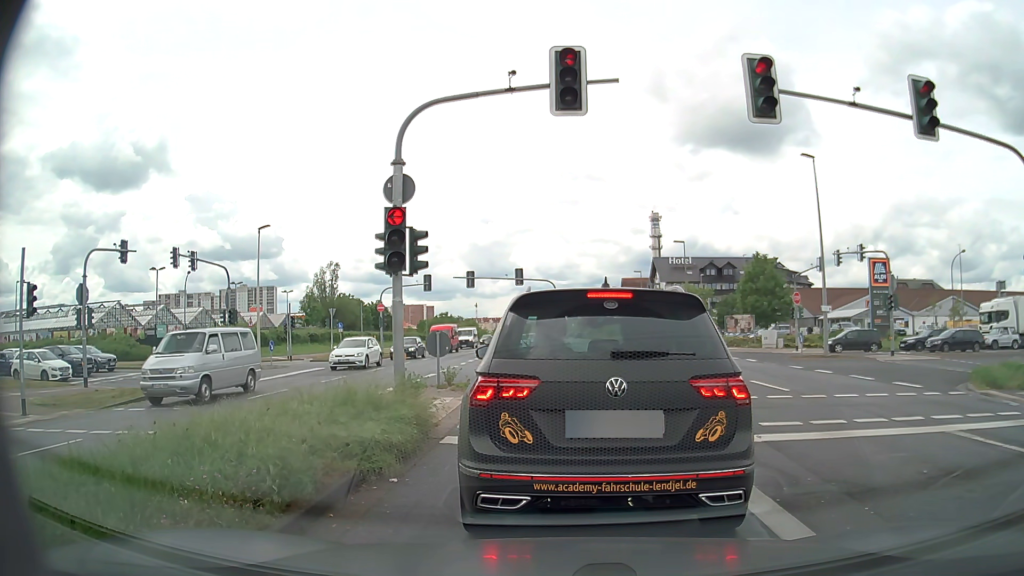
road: primary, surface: asphalt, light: Day
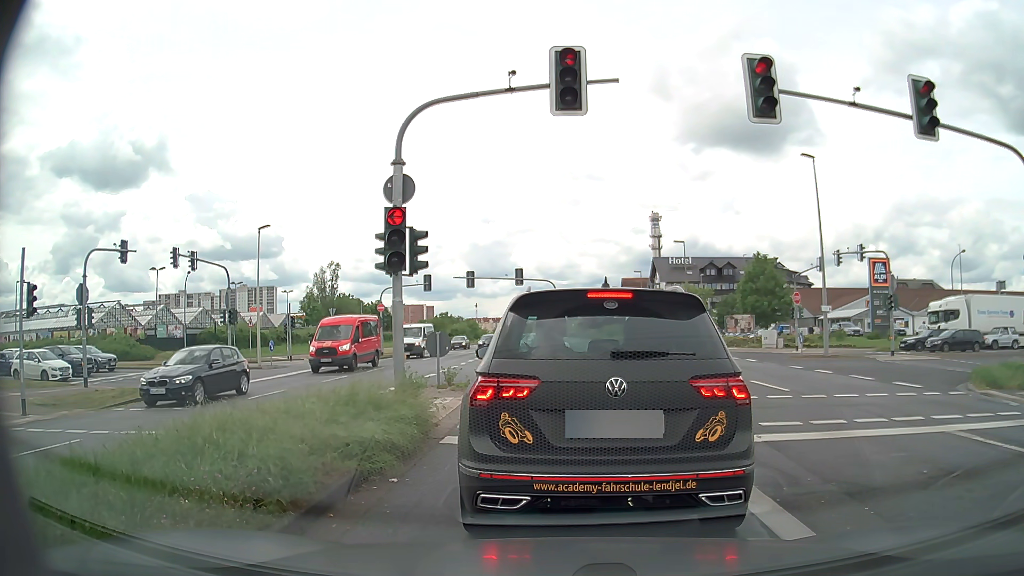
(0.0, 0.0) m; 0°
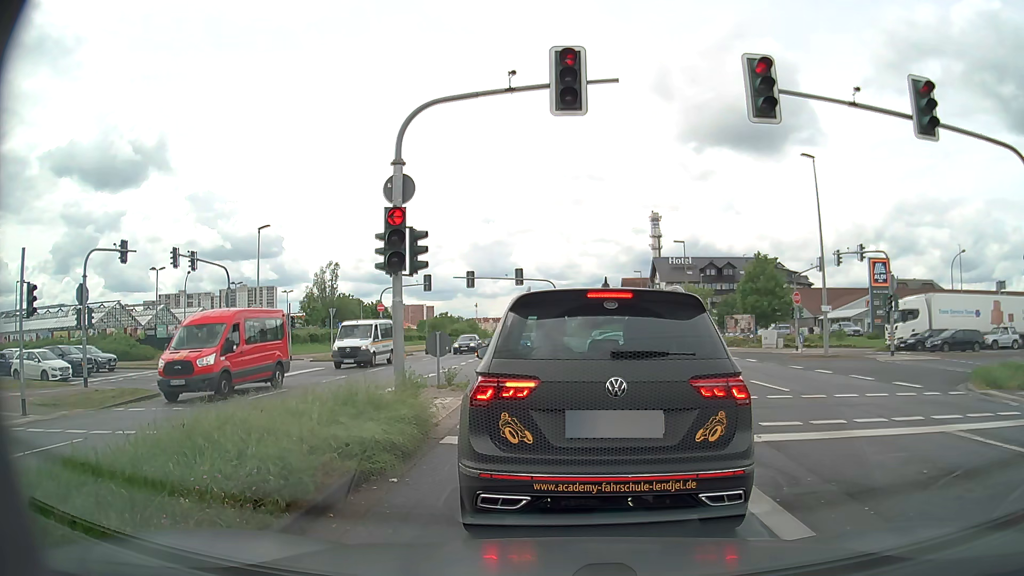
(0.0, 0.0) m; 0°
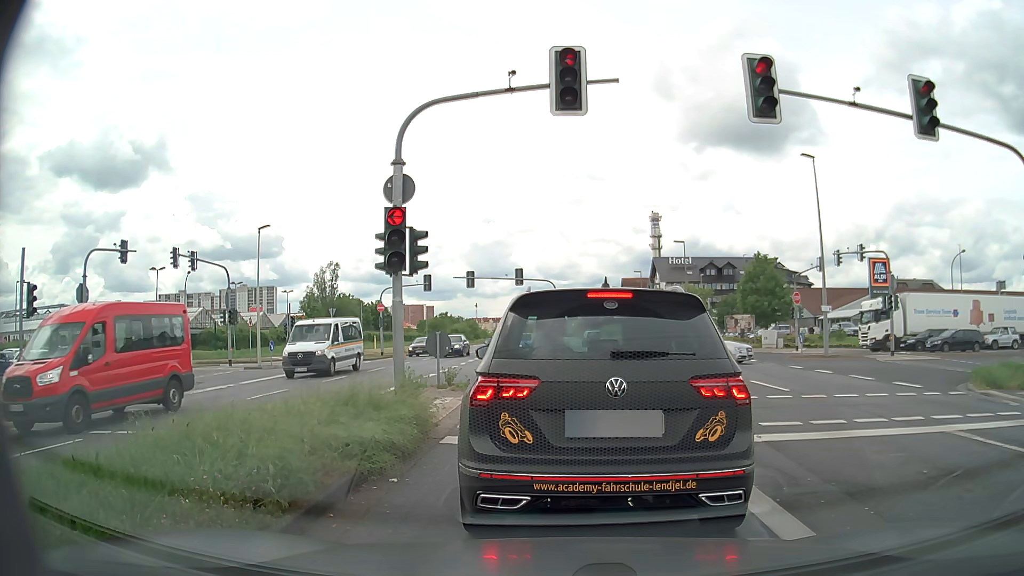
(0.0, 0.0) m; 0°
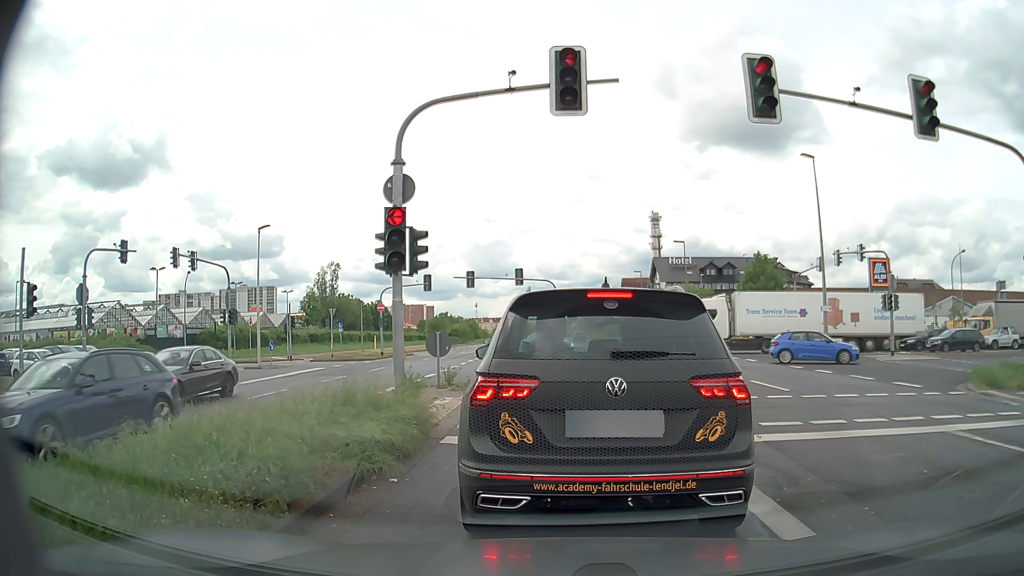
(0.0, 0.0) m; 0°
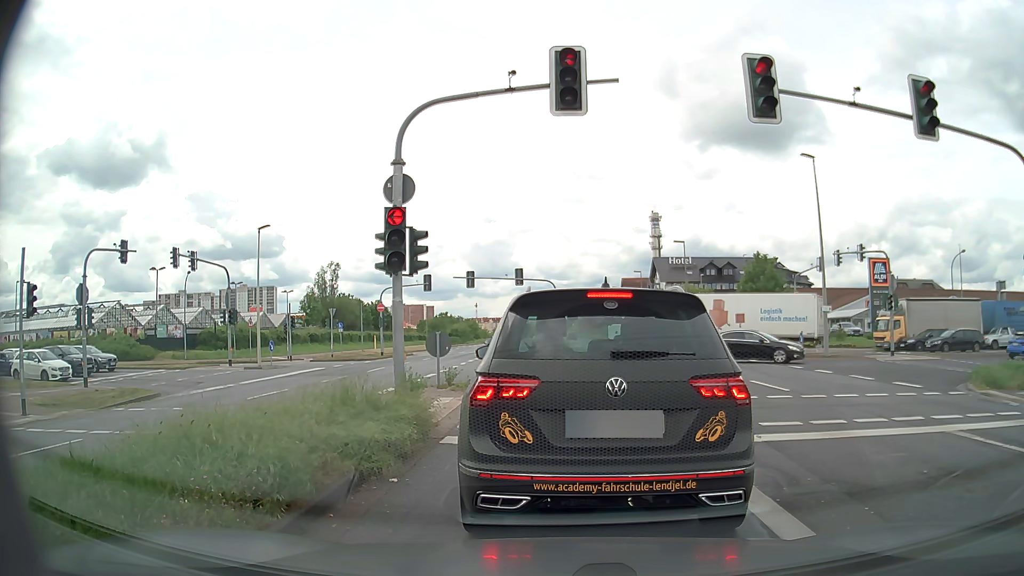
(0.0, 0.0) m; 0°
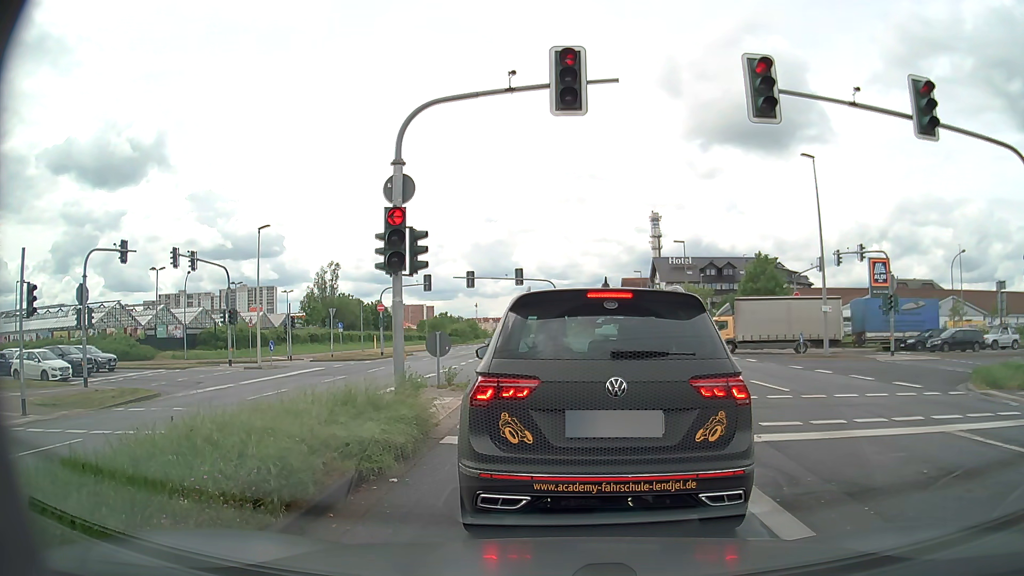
(0.0, 0.0) m; 0°
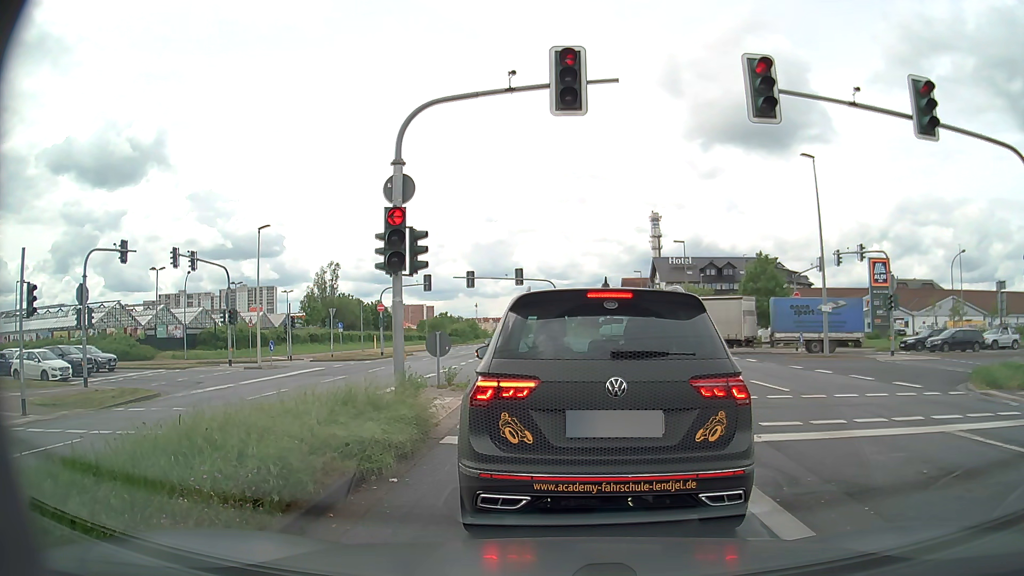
(0.0, 0.0) m; 0°
(0, +10) (0, +20) (-3, +30) (-8, +38) (-17, +42) (-27, +42) (-37, +42) (-47, +41) (-57, +40) (-67, +39) m
